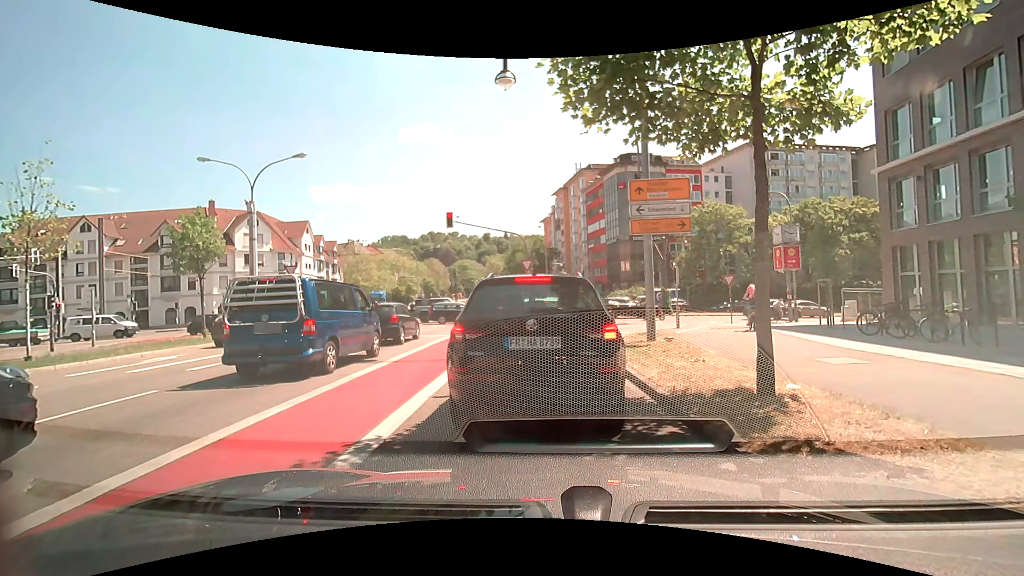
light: Day
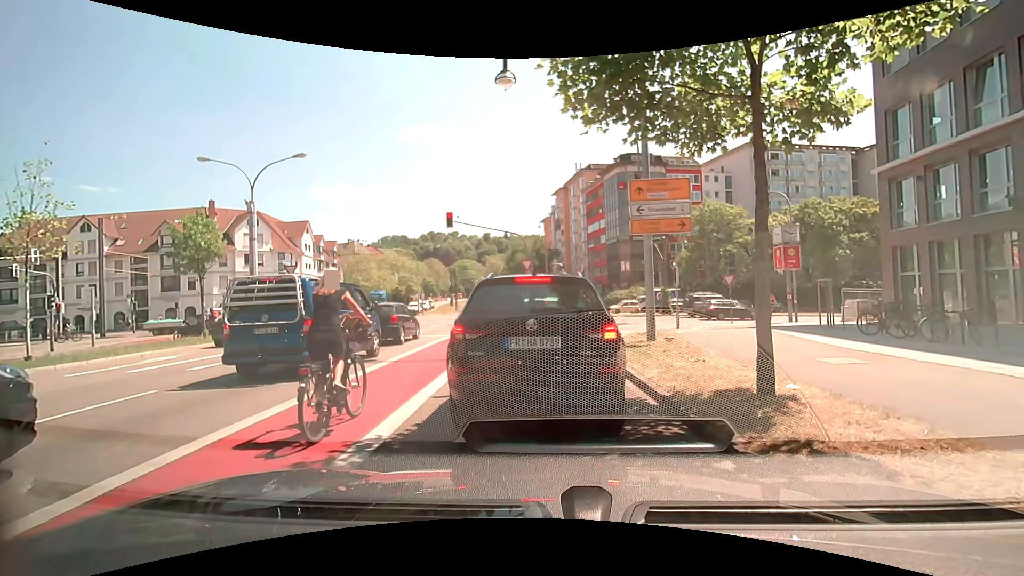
(0.0, 0.0) m; 0°
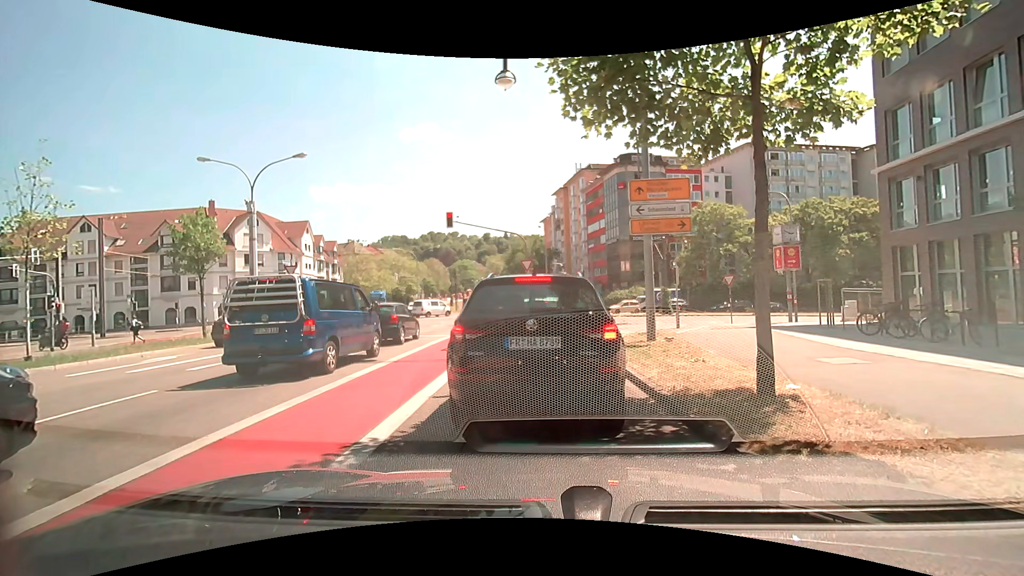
(0.0, 0.0) m; 0°
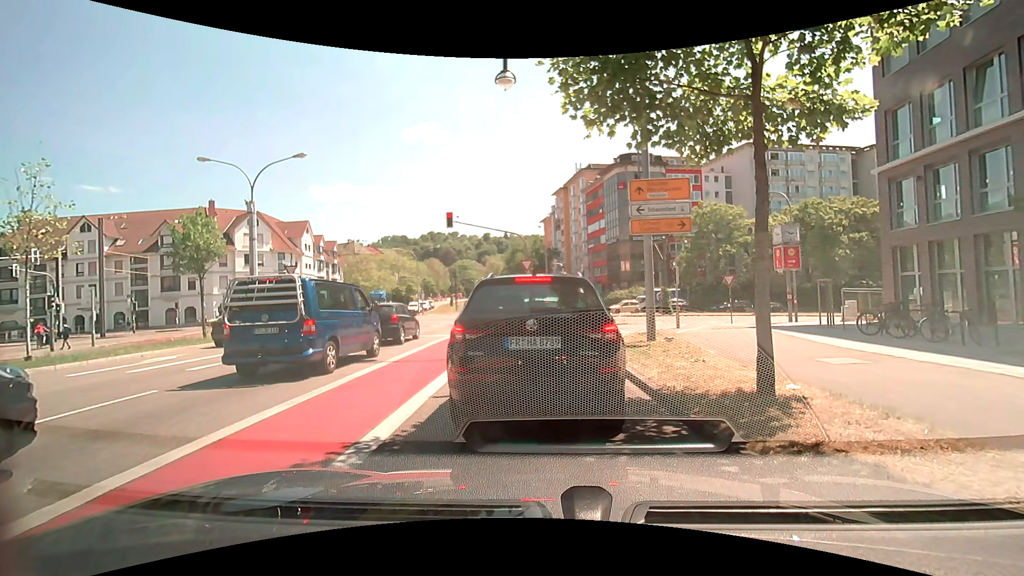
(0.0, 0.0) m; 0°
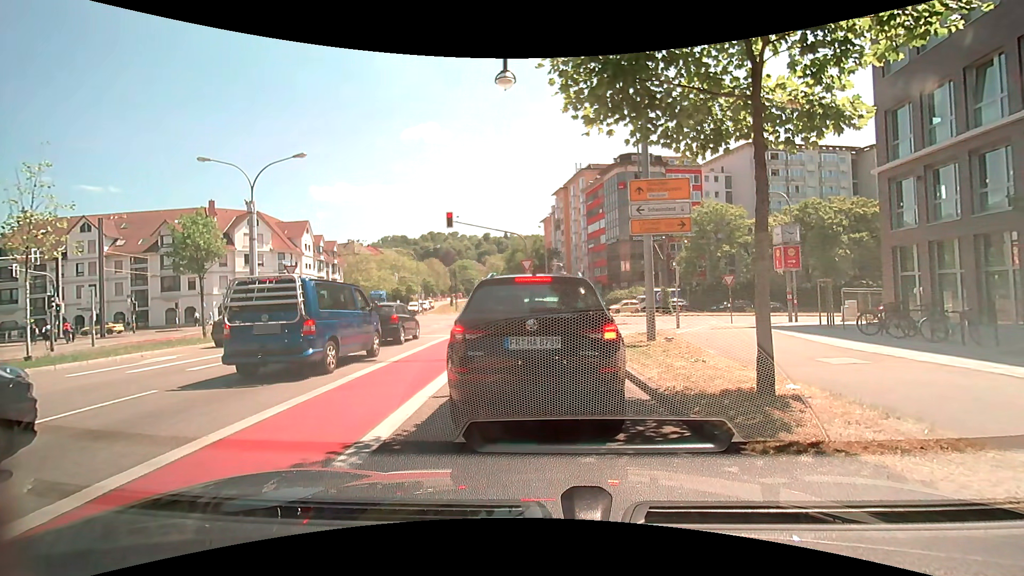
(0.0, 0.0) m; 0°
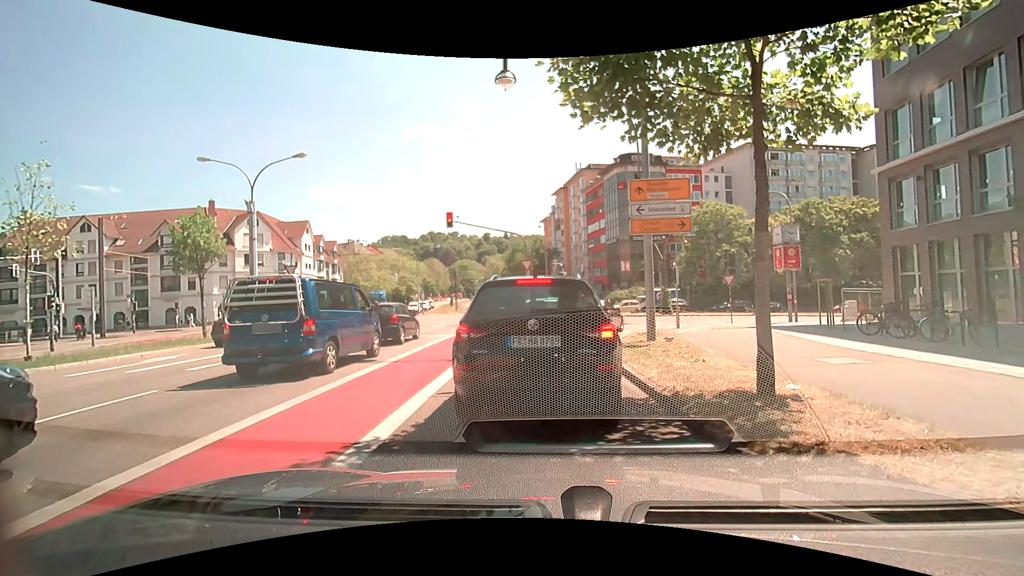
(0.0, 0.0) m; 0°
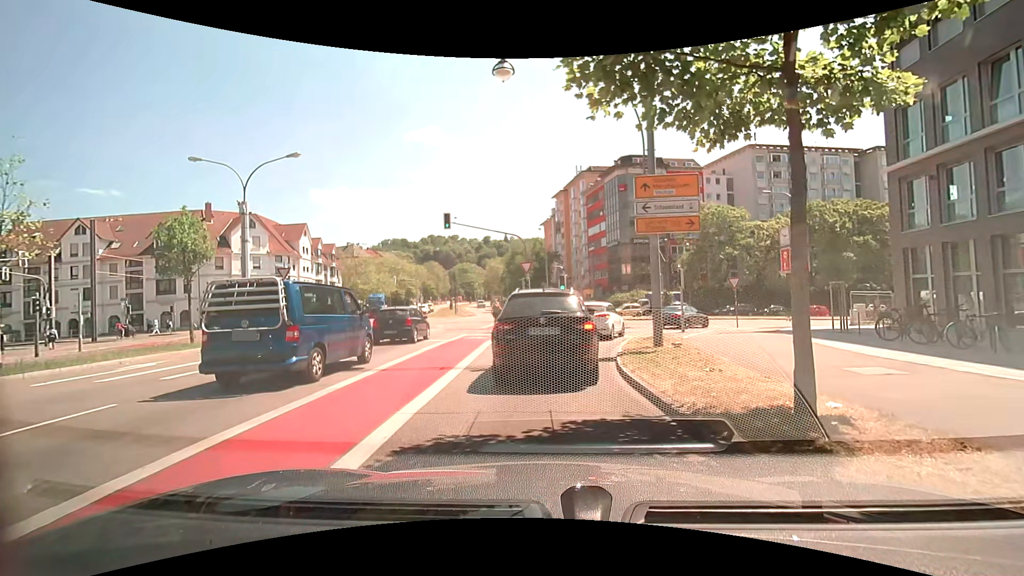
(0.0, +0.9) m; +1°
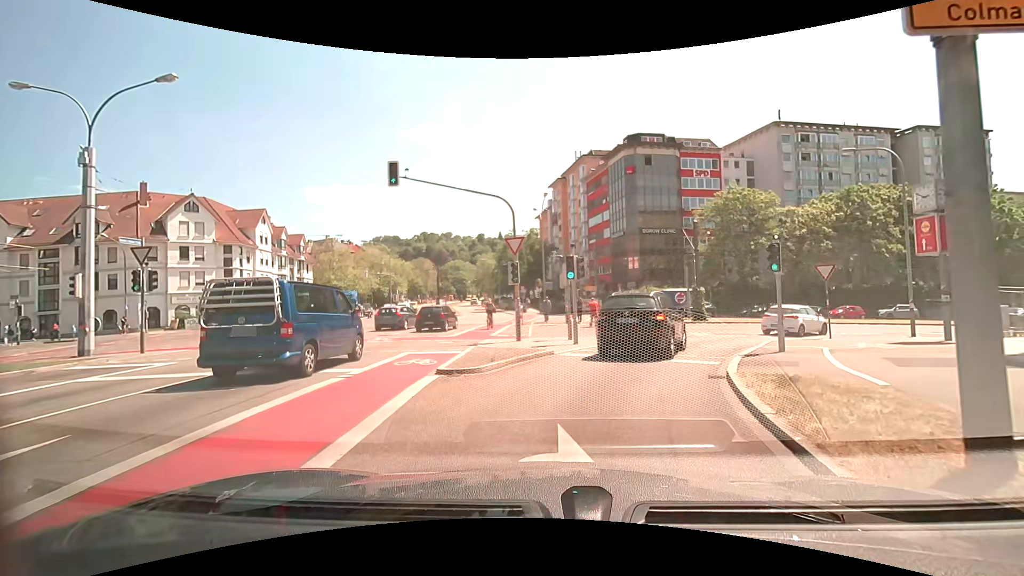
(-0.3, +10.4) m; 0°
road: primary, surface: asphalt
(+1, +10) (+4, +19) (+10, +27) (+19, +32) (+29, +35) (+38, +37) (+48, +40) (+58, +42) (+67, +45) (+77, +48) m
